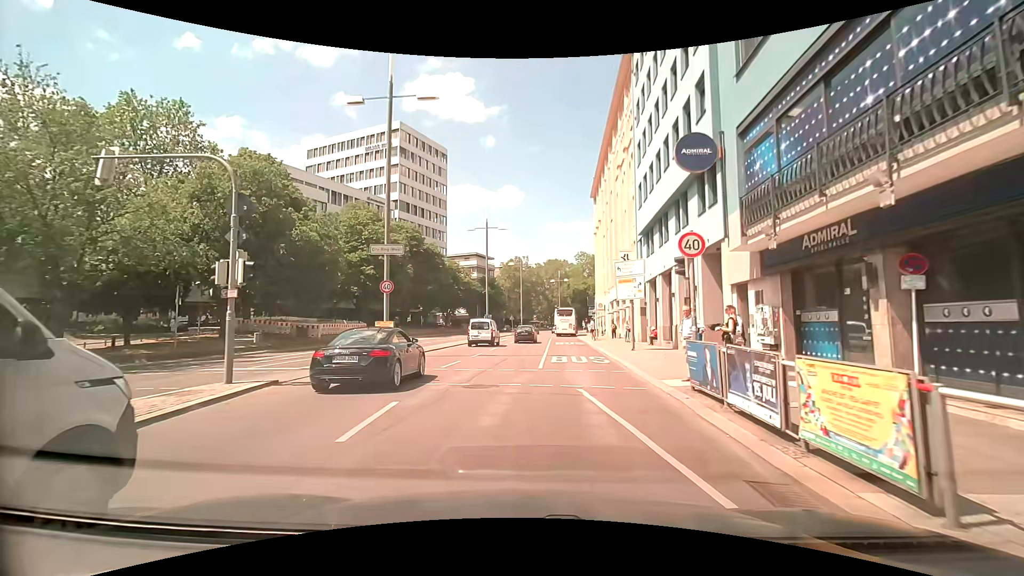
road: primary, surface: asphalt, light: Day
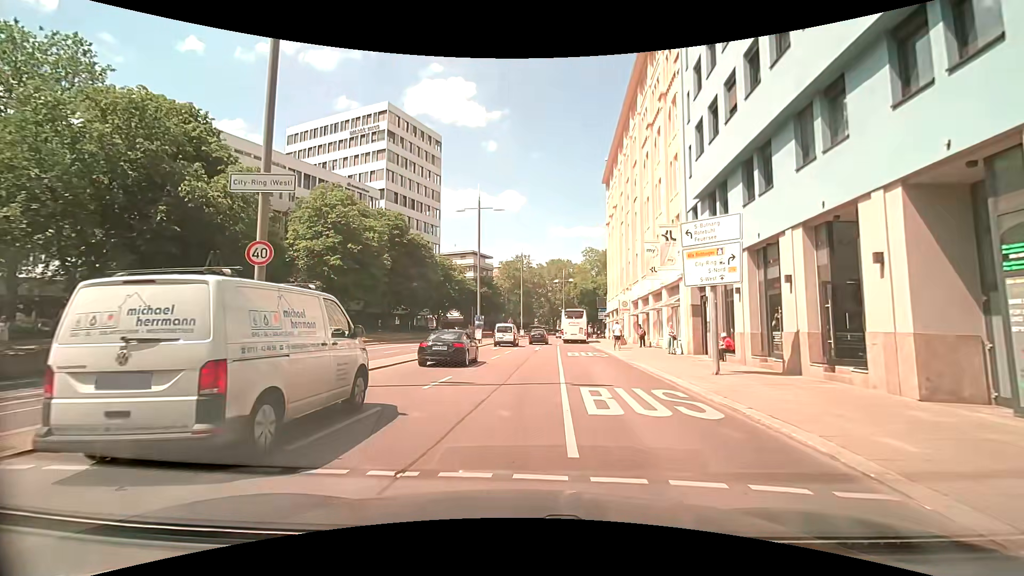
(-0.1, +11.0) m; -2°
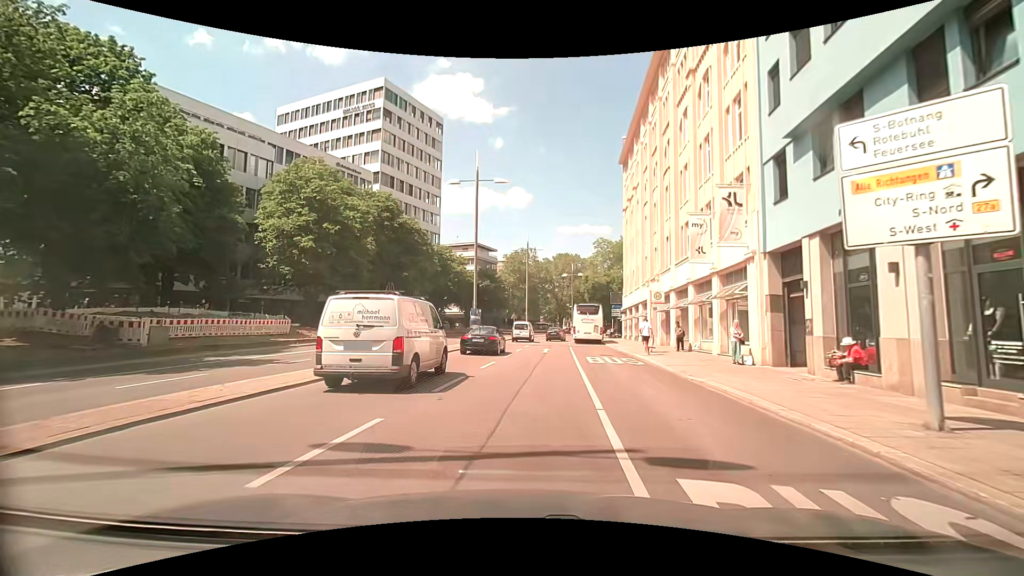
(+0.2, +7.5) m; +2°
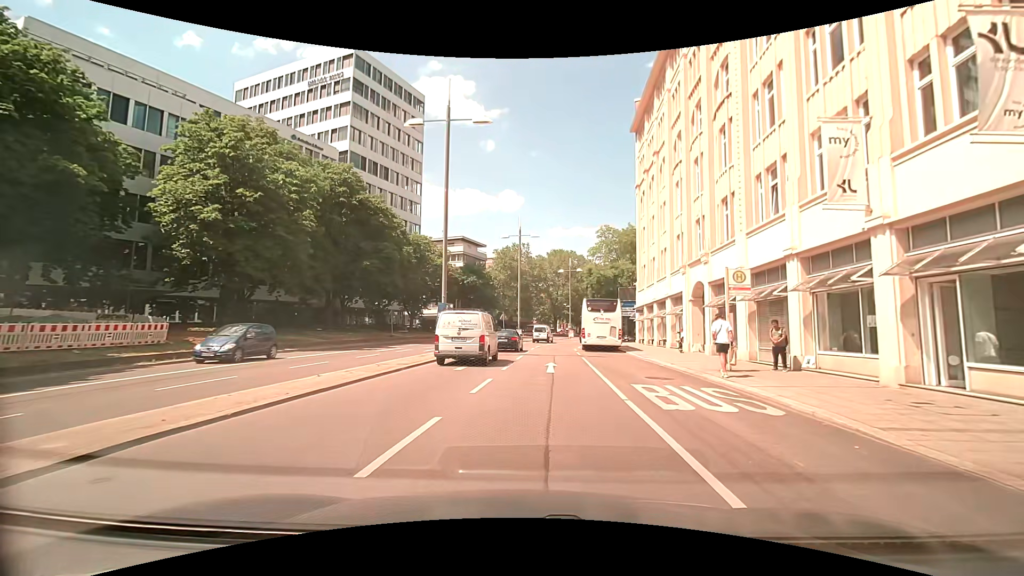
(+0.1, +11.5) m; +3°
(0, +10) (-1, +20) (-1, +30) (-1, +40) (-1, +50) (+1, +60) (+3, +70) (+6, +79) (+9, +89) (+12, +98) m
